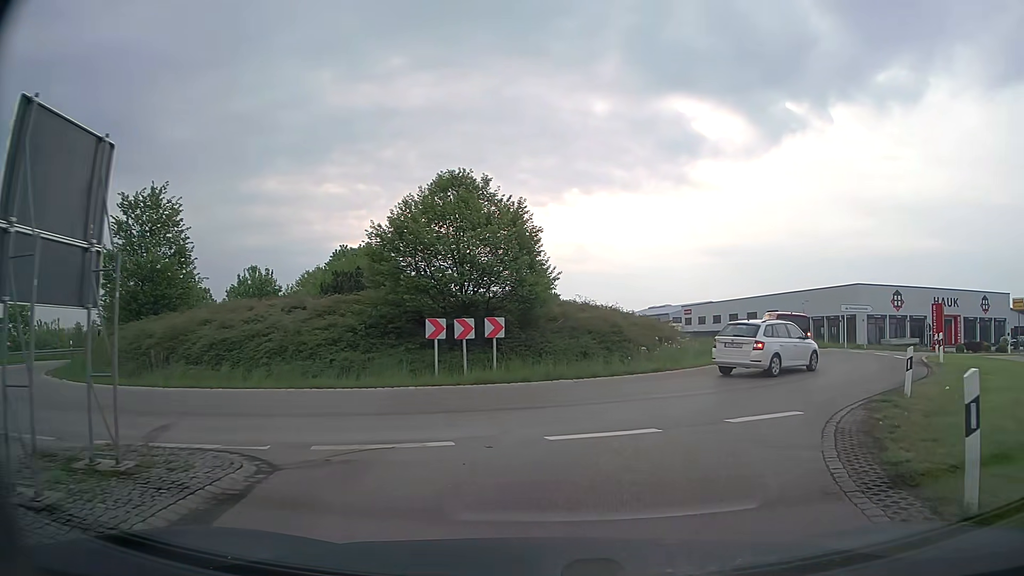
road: tertiary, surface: asphalt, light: Day
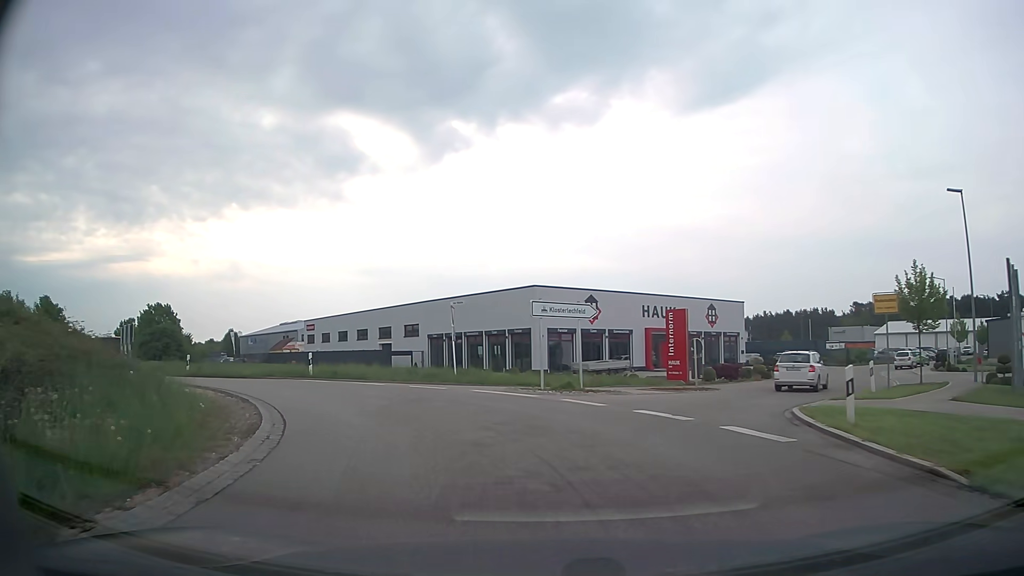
(+6.6, +18.3) m; +32°
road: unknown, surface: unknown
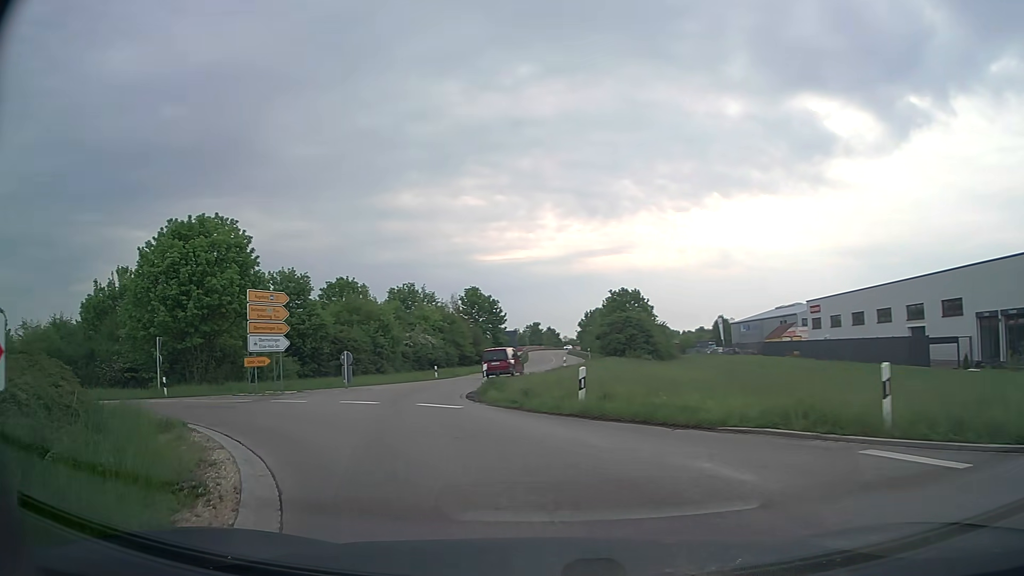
(-5.7, +16.2) m; -42°
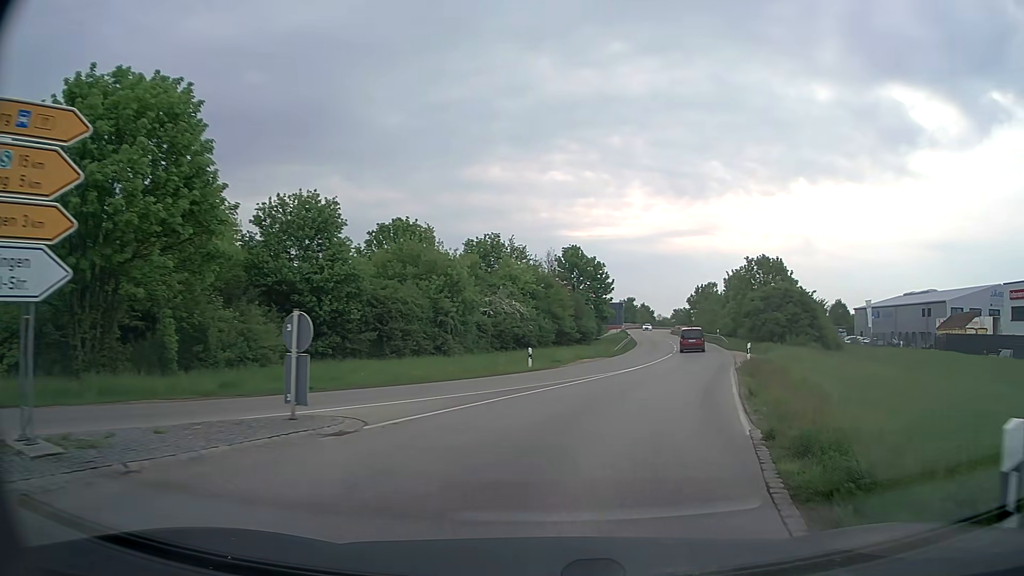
(-4.1, +19.7) m; -9°
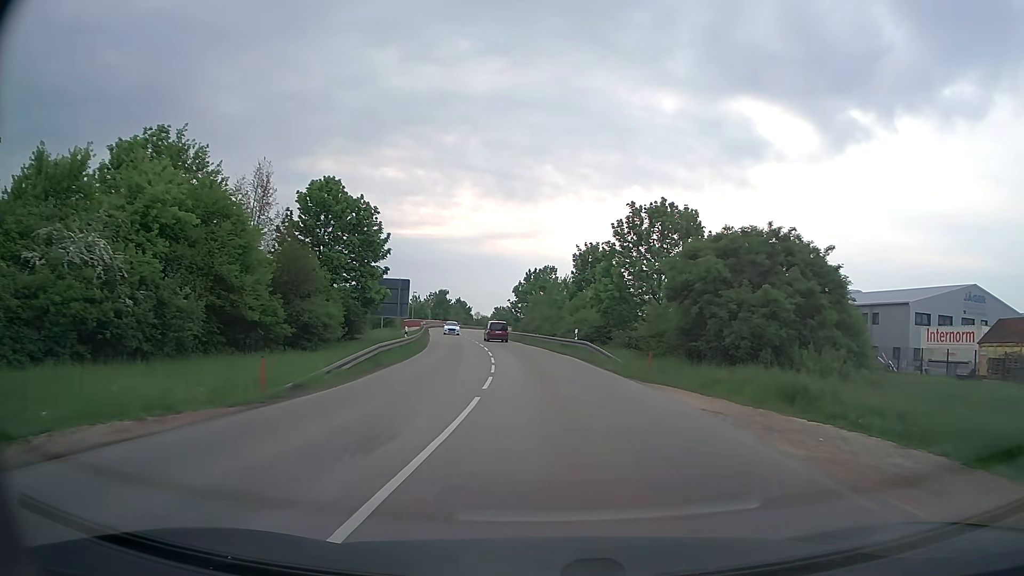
(+6.4, +32.3) m; +16°
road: secondary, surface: asphalt
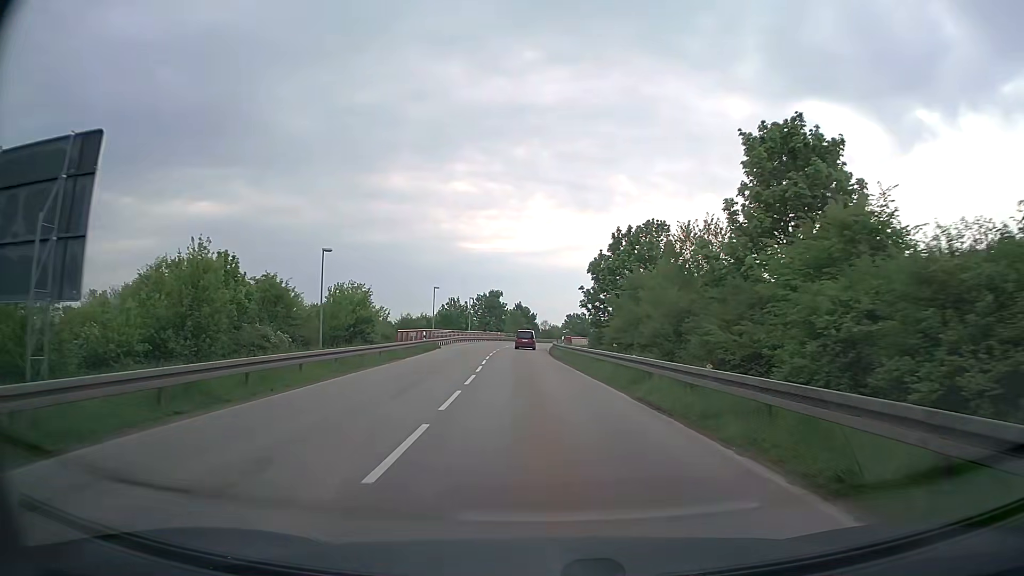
(-1.6, +40.5) m; -6°
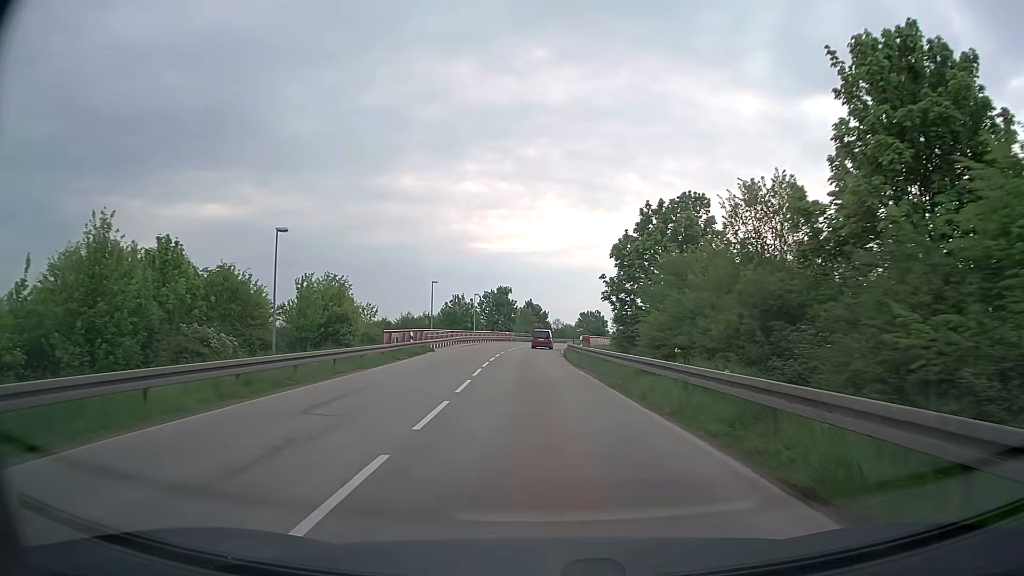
(-0.1, +8.5) m; -1°
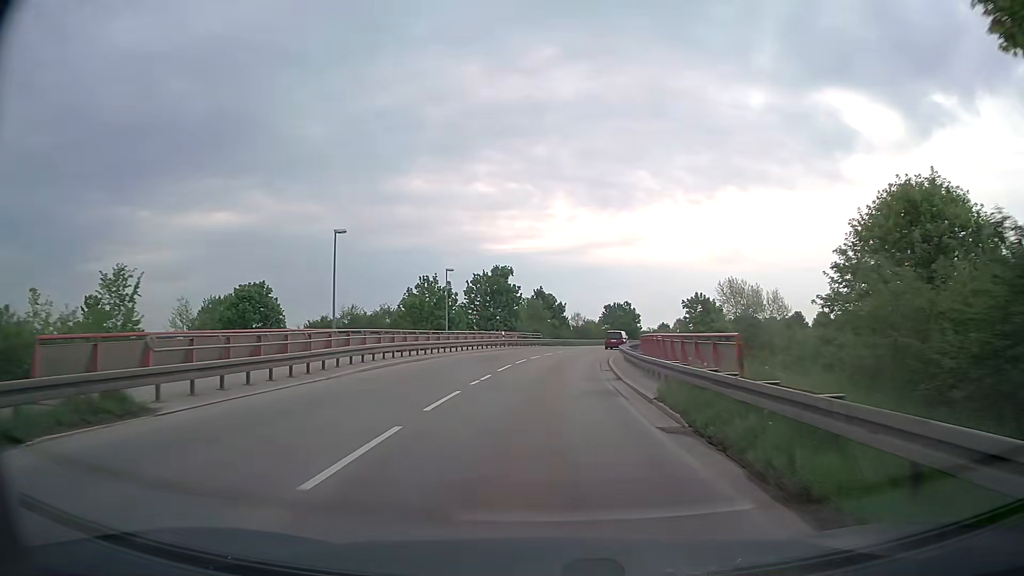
(-0.7, +33.8) m; -1°
(0, +10) (0, +20) (+1, +30) (+2, +40) (+4, +50) (+5, +60) (+8, +69) (+11, +79) (+14, +88) (+18, +98) m
